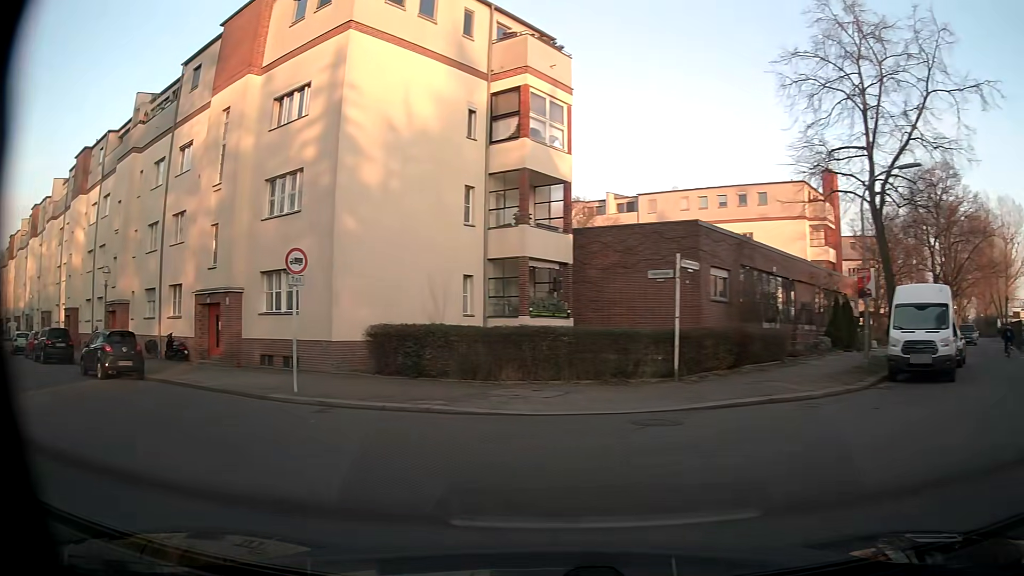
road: residential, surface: asphalt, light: Day
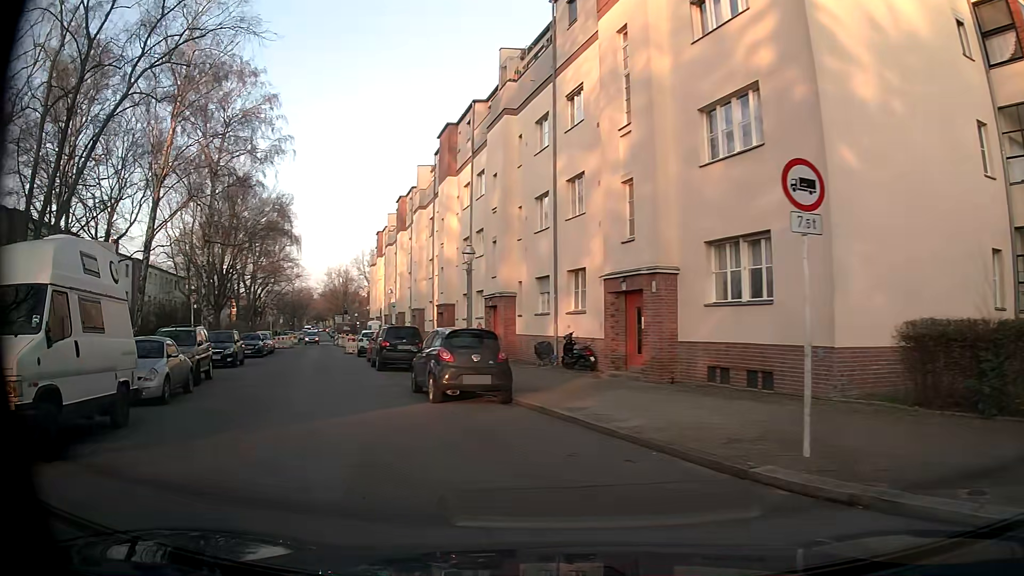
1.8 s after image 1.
(-2.5, +7.4) m; -35°
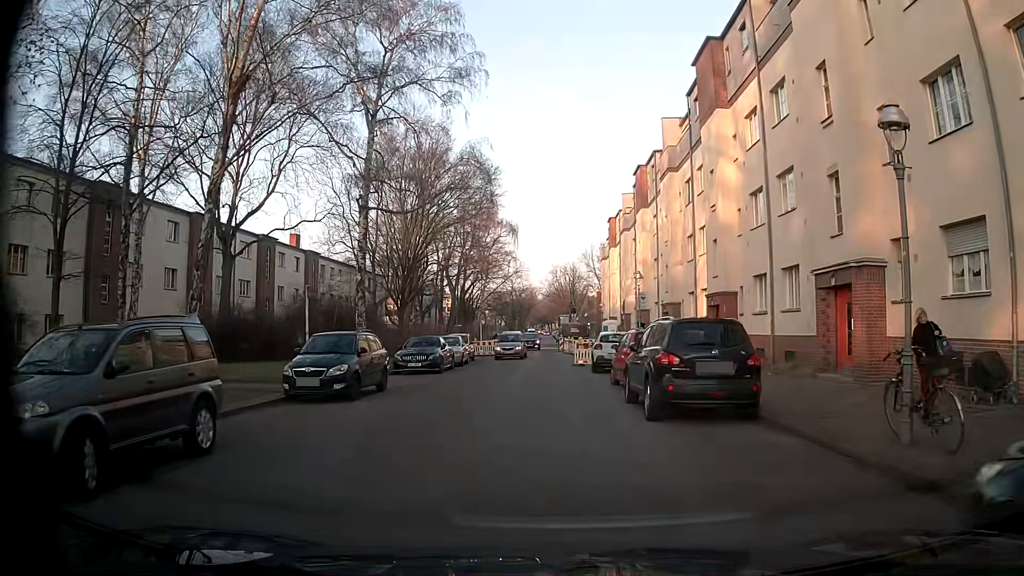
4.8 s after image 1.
(-3.5, +13.1) m; -19°
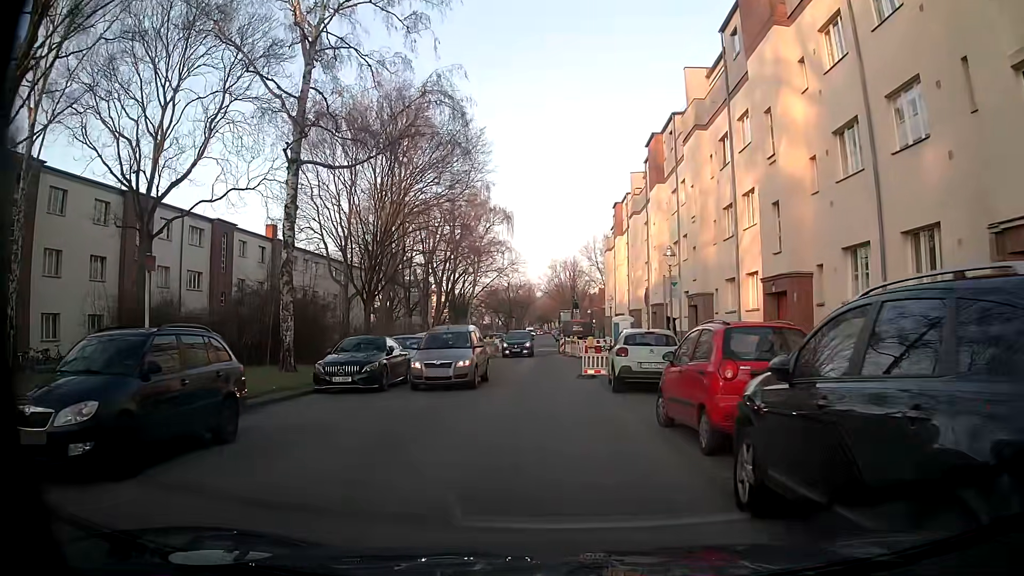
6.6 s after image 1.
(-0.1, +8.5) m; -1°
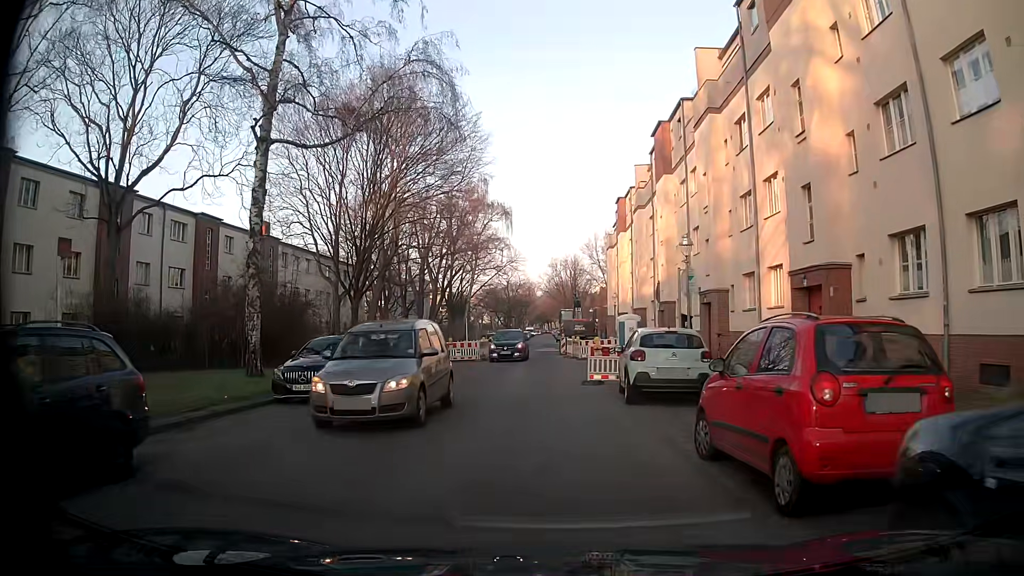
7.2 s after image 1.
(0.0, +2.6) m; 0°
